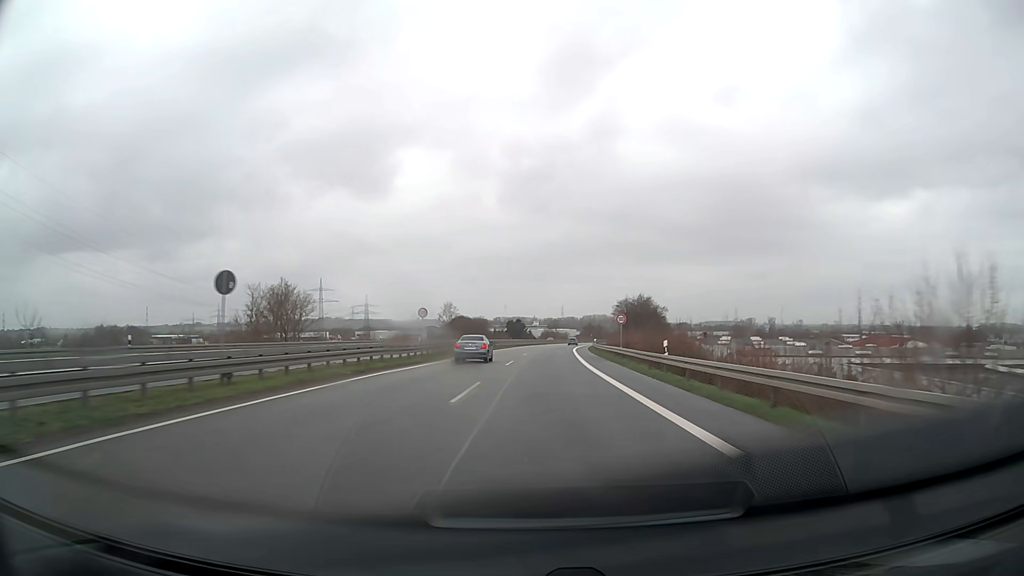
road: trunk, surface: asphalt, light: Day
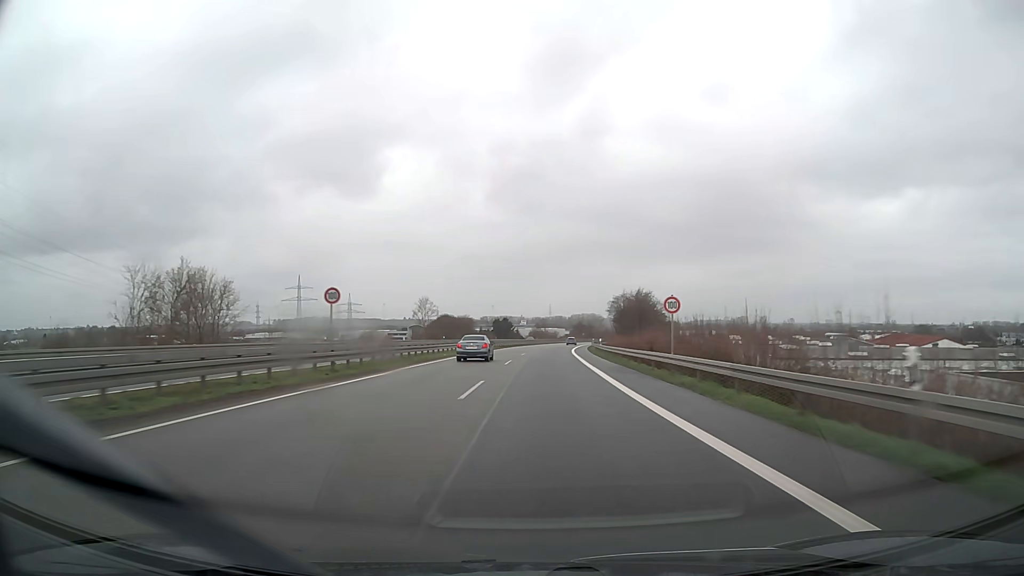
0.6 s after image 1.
(+0.1, +17.4) m; +1°
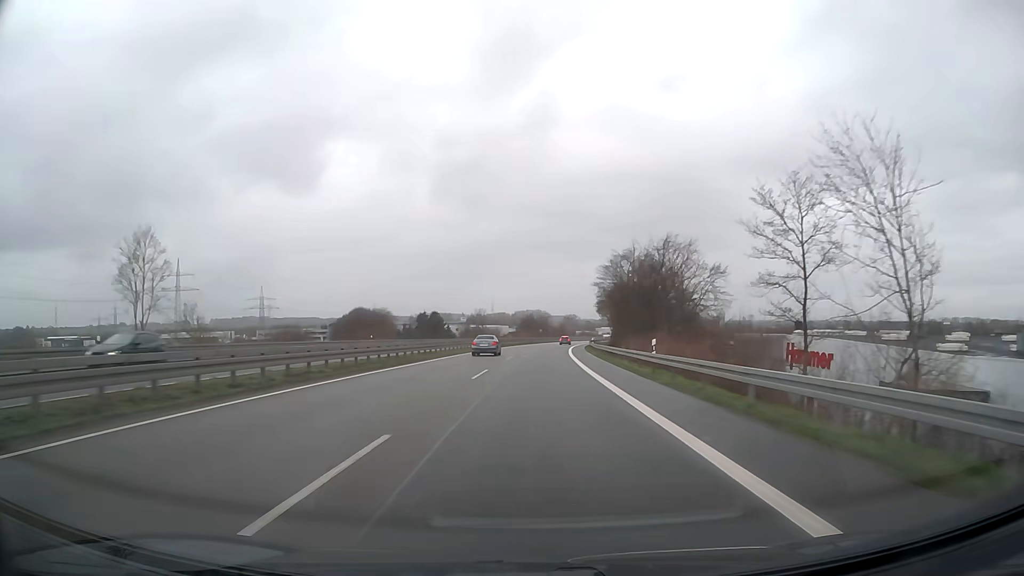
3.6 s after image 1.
(+3.6, +82.9) m; +5°
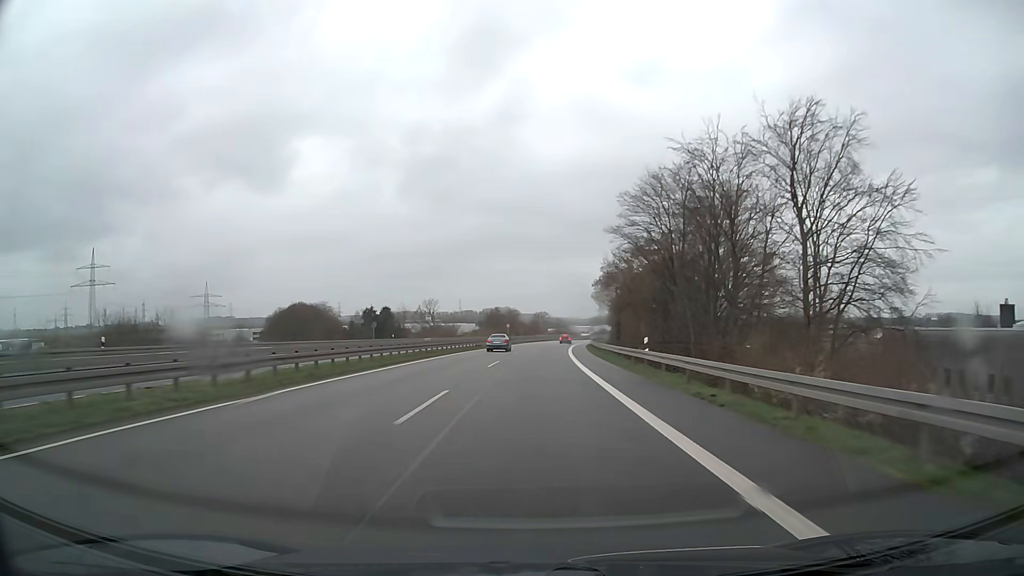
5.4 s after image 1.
(+1.1, +46.6) m; +2°
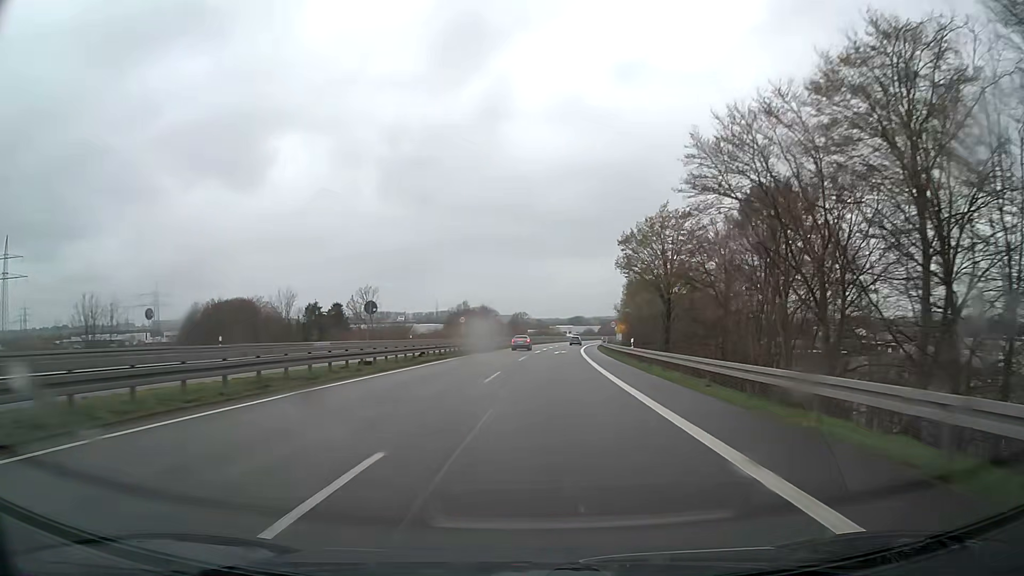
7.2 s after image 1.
(+0.7, +44.3) m; +2°
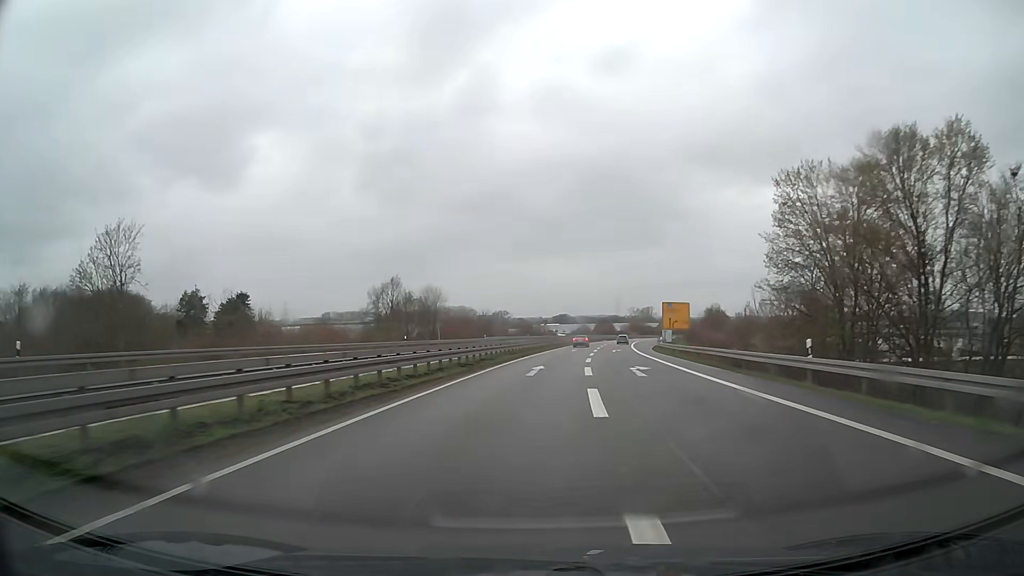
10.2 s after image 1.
(+1.3, +68.5) m; +2°
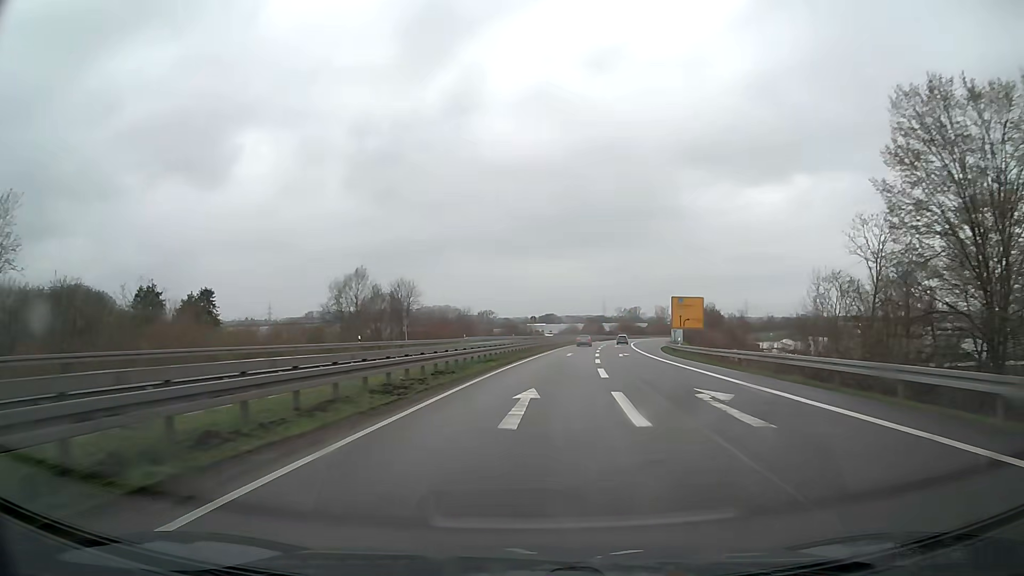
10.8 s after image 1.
(+0.1, +13.1) m; +1°
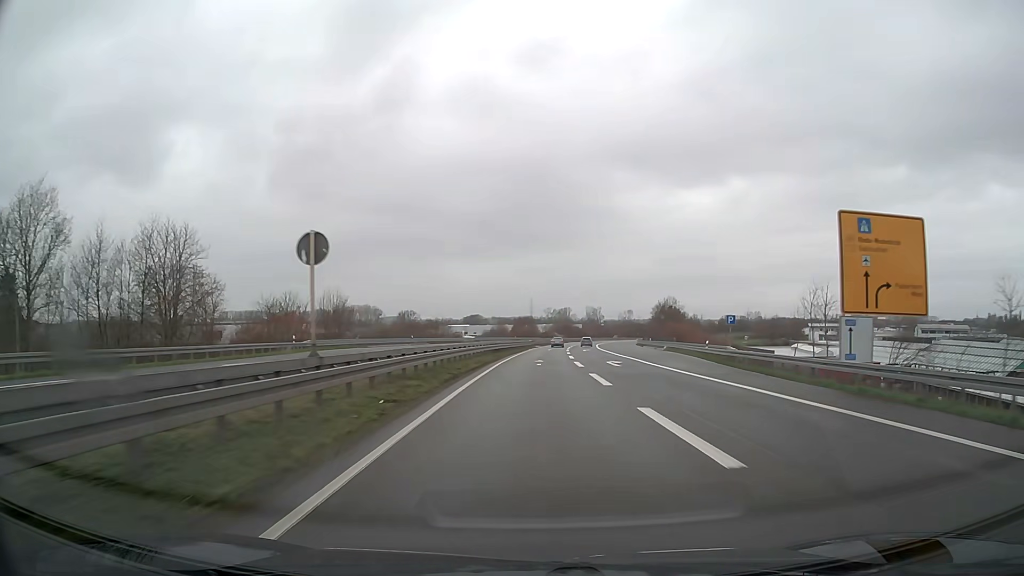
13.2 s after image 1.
(+3.0, +51.2) m; +6°
(0, +10) (0, +20) (0, +30) (+1, +40) (+1, +50) (+2, +60) (+2, +70) (+3, +80) (+4, +90) (+5, +100) m
